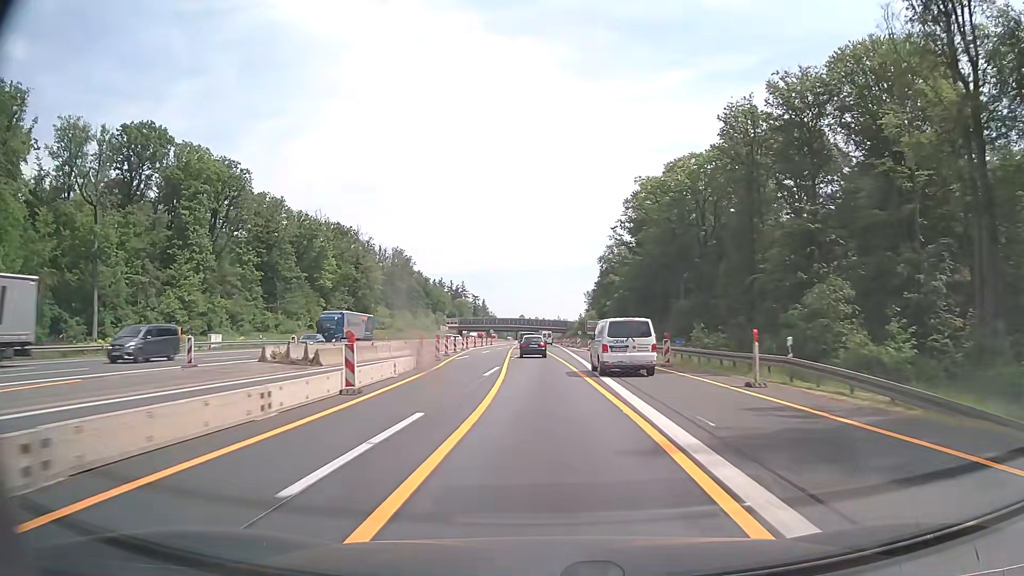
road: motorway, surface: asphalt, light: Day
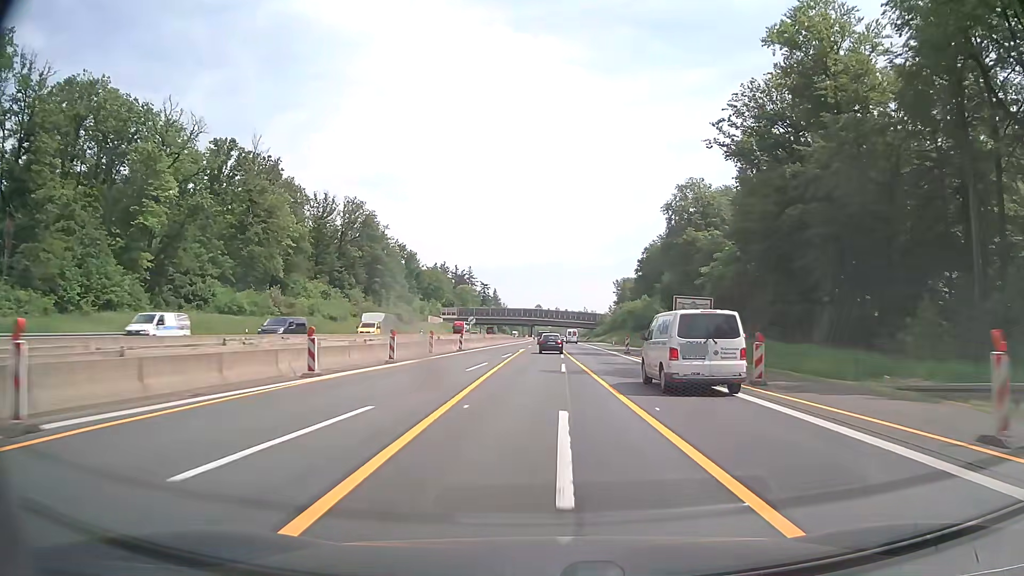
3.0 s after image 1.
(-1.7, +71.3) m; -2°
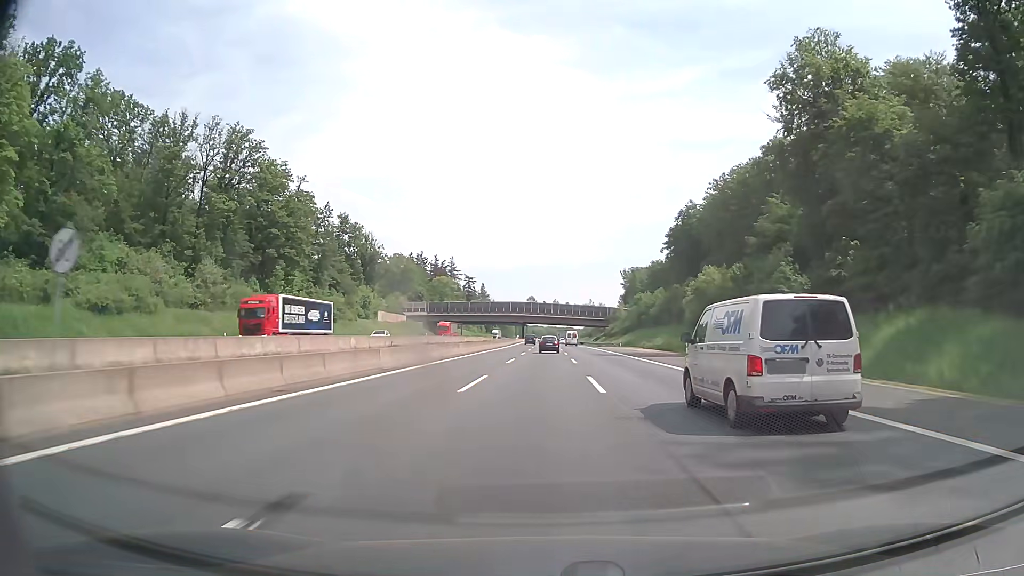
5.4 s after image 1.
(+0.5, +58.0) m; +1°
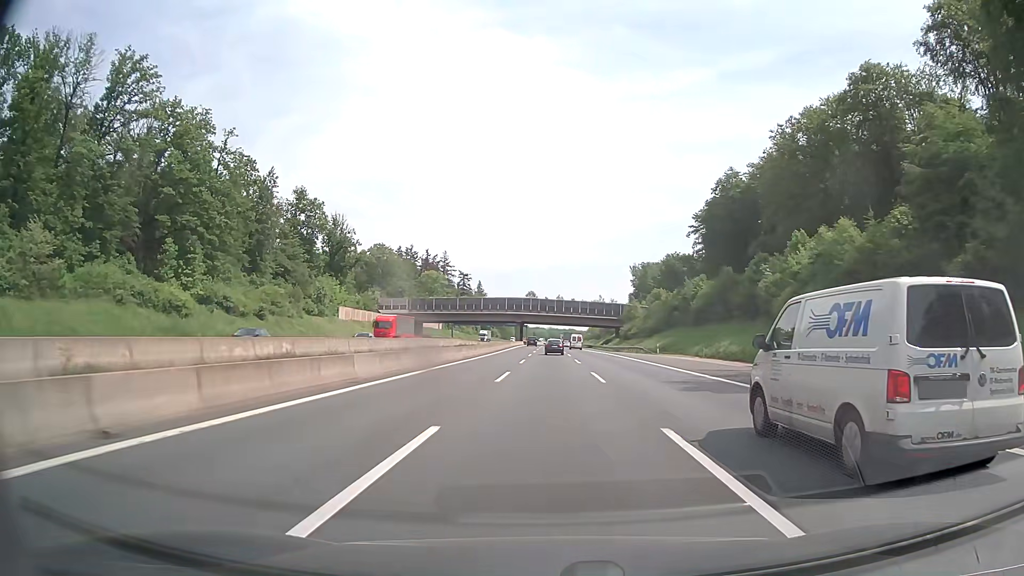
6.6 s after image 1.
(-0.1, +30.1) m; 0°
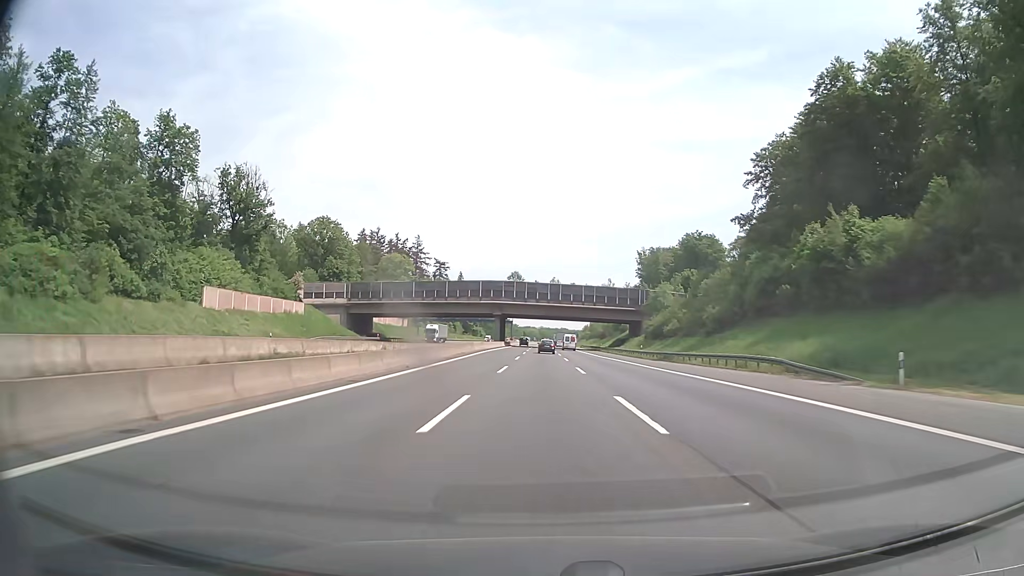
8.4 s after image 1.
(+0.5, +47.7) m; +1°
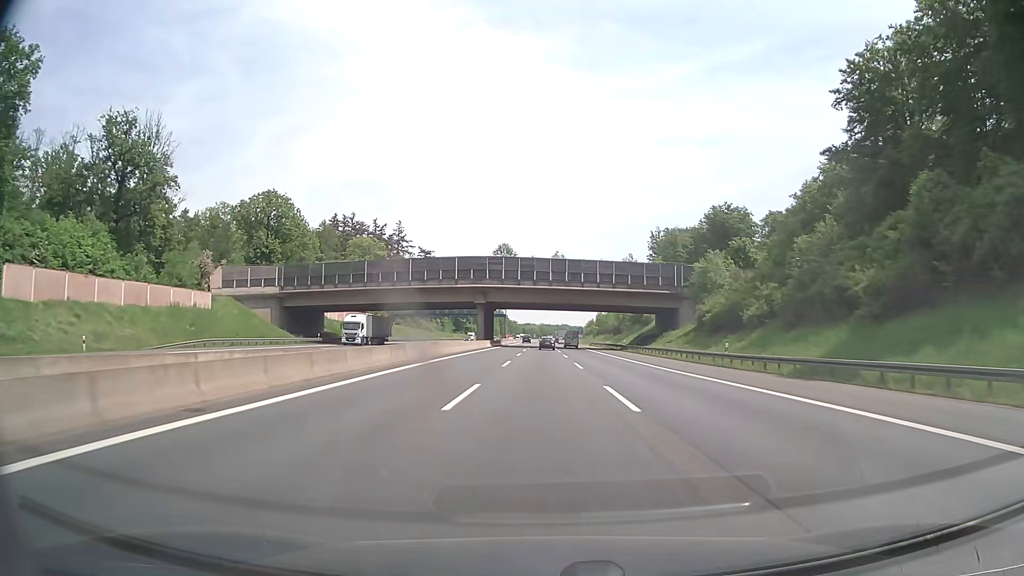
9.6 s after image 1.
(0.0, +33.4) m; 0°
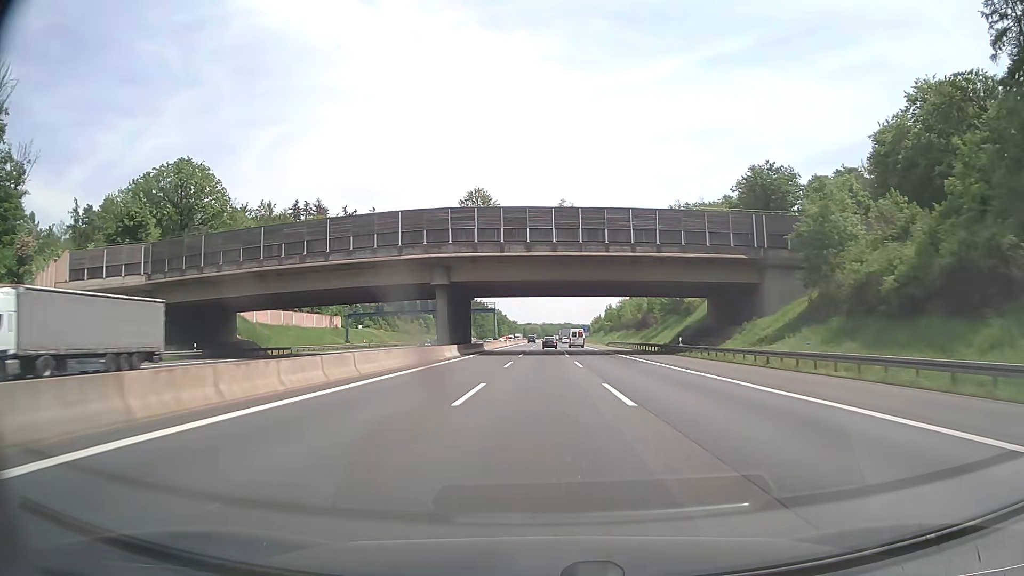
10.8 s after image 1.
(0.0, +34.3) m; 0°
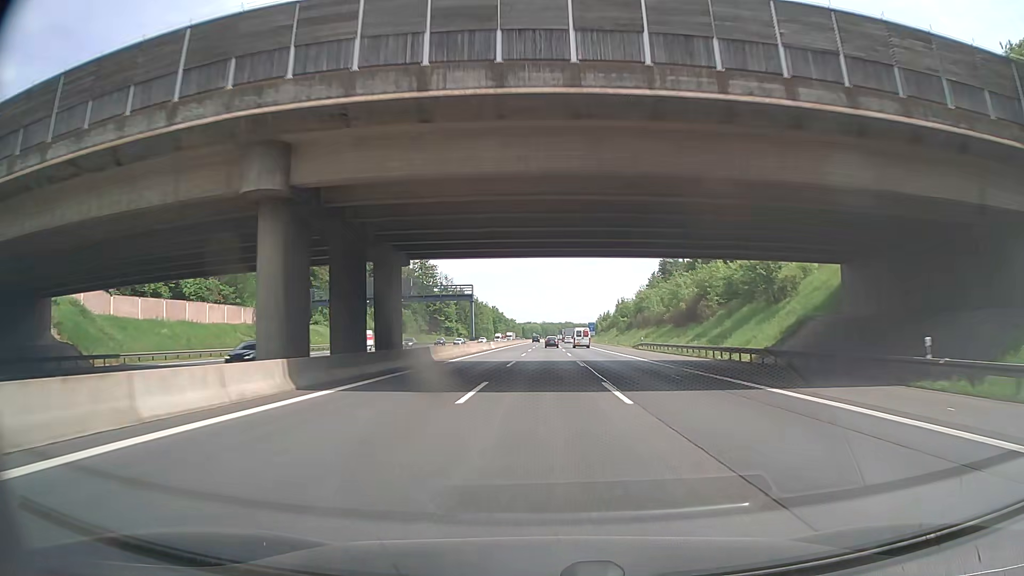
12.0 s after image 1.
(0.0, +35.0) m; 0°
(0, +10) (0, +20) (0, +30) (0, +40) (0, +50) (0, +60) (0, +70) (+1, +80) (+1, +90) (+1, +100) m
